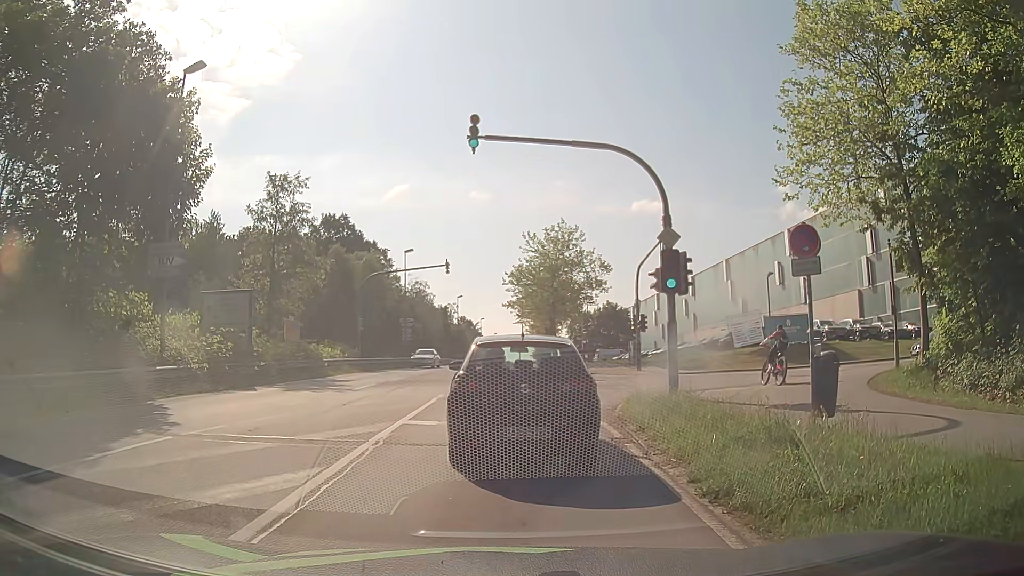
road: secondary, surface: asphalt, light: Day
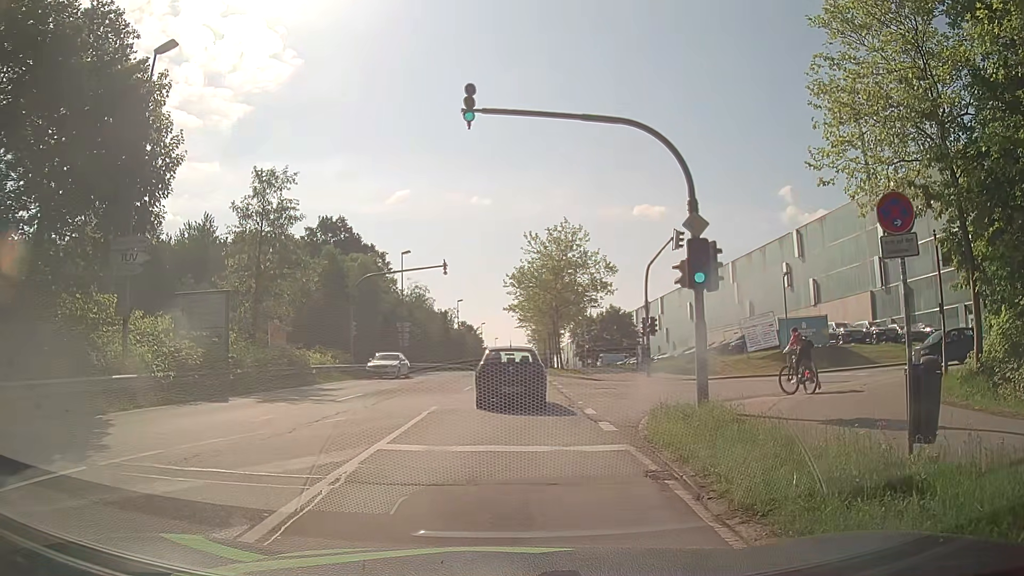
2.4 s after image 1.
(0.0, +2.5) m; +1°
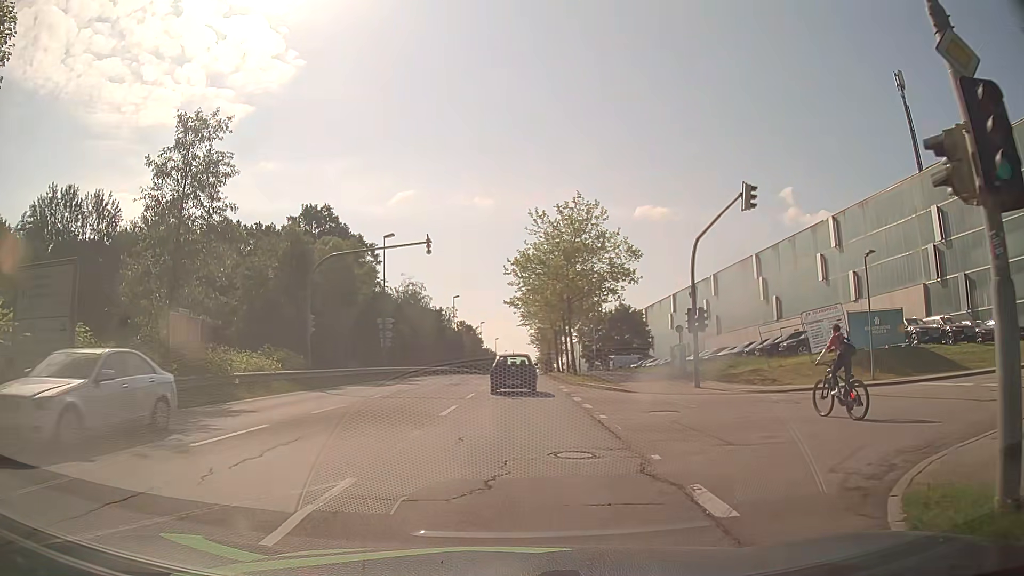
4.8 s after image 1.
(-0.2, +9.3) m; -1°
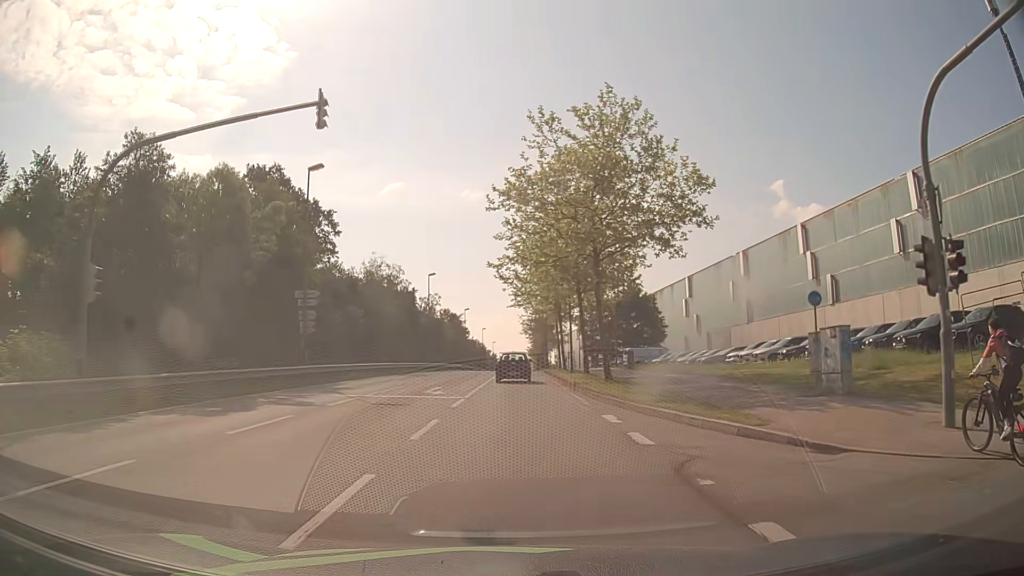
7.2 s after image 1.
(+0.1, +17.4) m; +1°
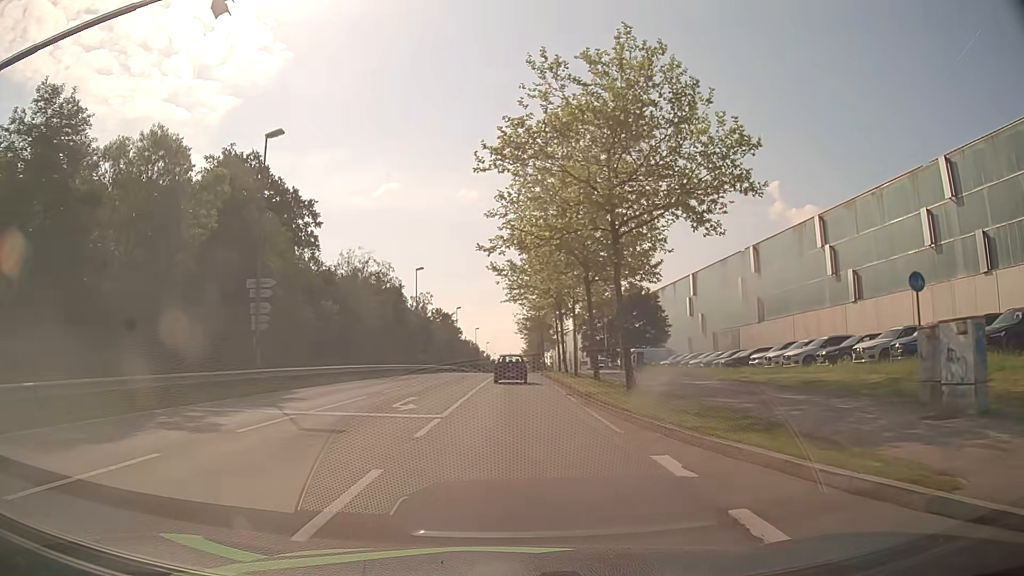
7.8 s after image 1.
(0.0, +5.6) m; 0°
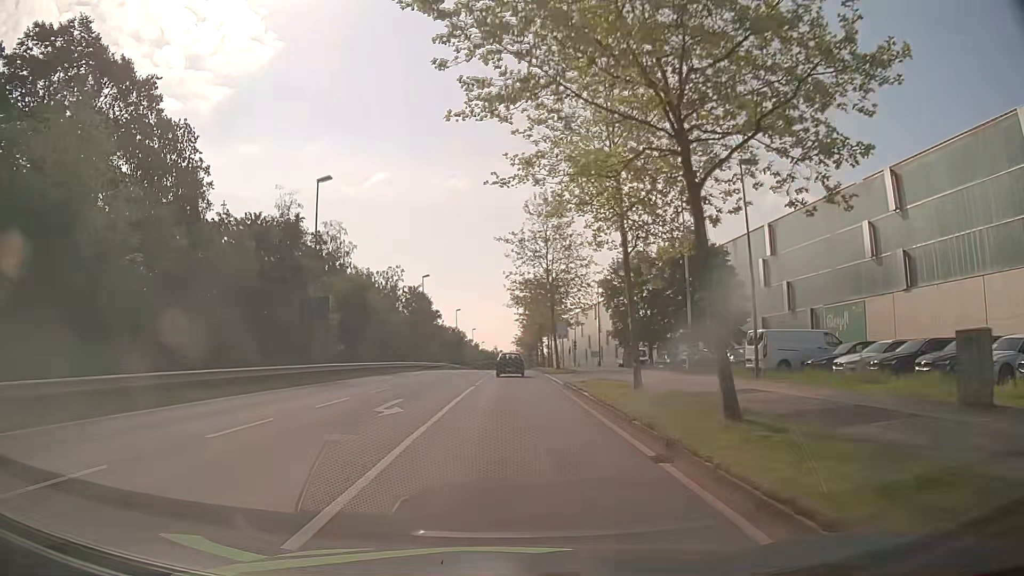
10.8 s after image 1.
(+0.3, +32.6) m; +1°
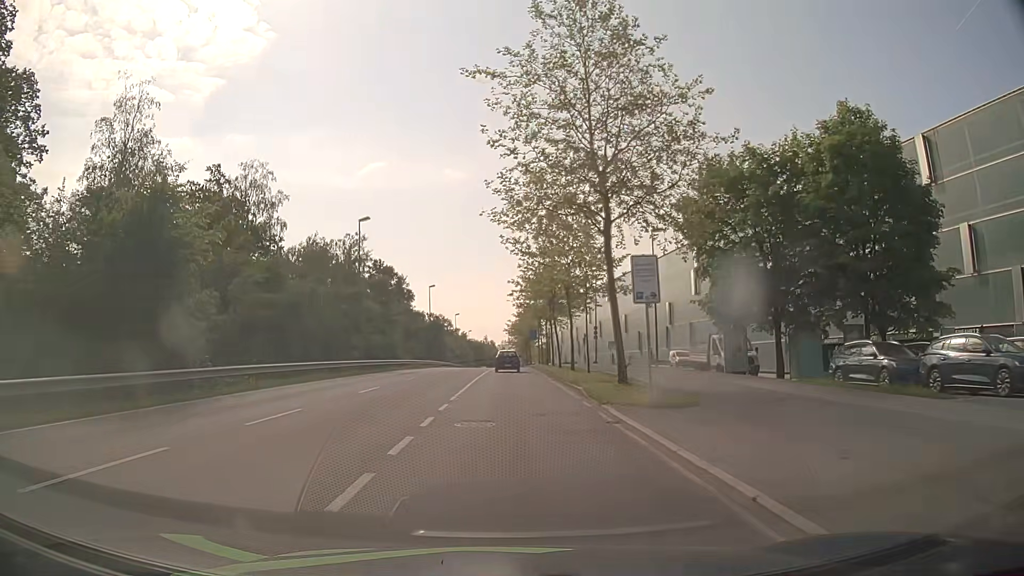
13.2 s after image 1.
(+0.1, +28.7) m; 0°
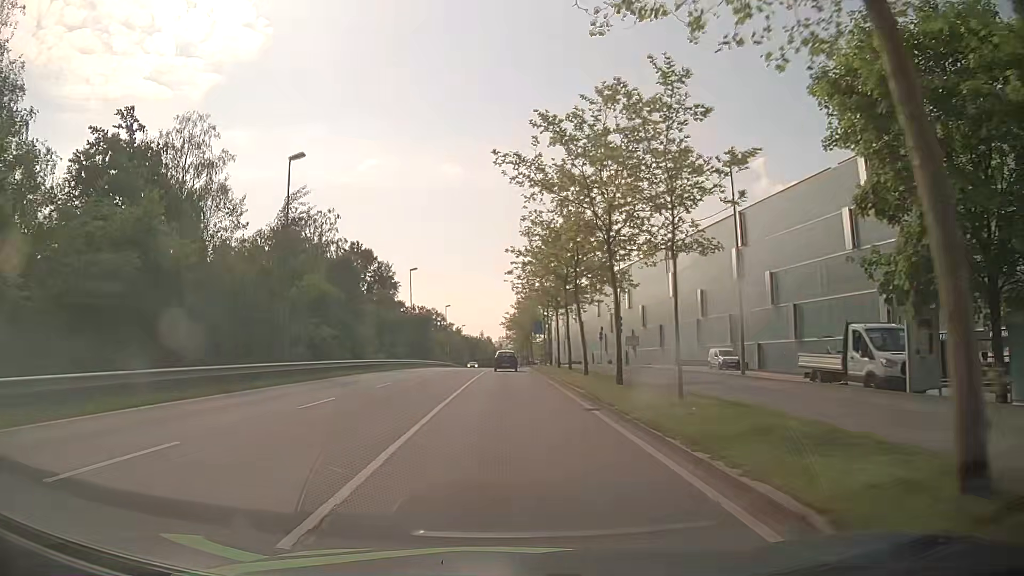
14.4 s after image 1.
(+0.1, +14.8) m; 0°
(0, +10) (0, +20) (0, +30) (+1, +40) (+1, +50) (+1, +60) (+1, +70) (+1, +80) (+1, +90) (+1, +100) m
